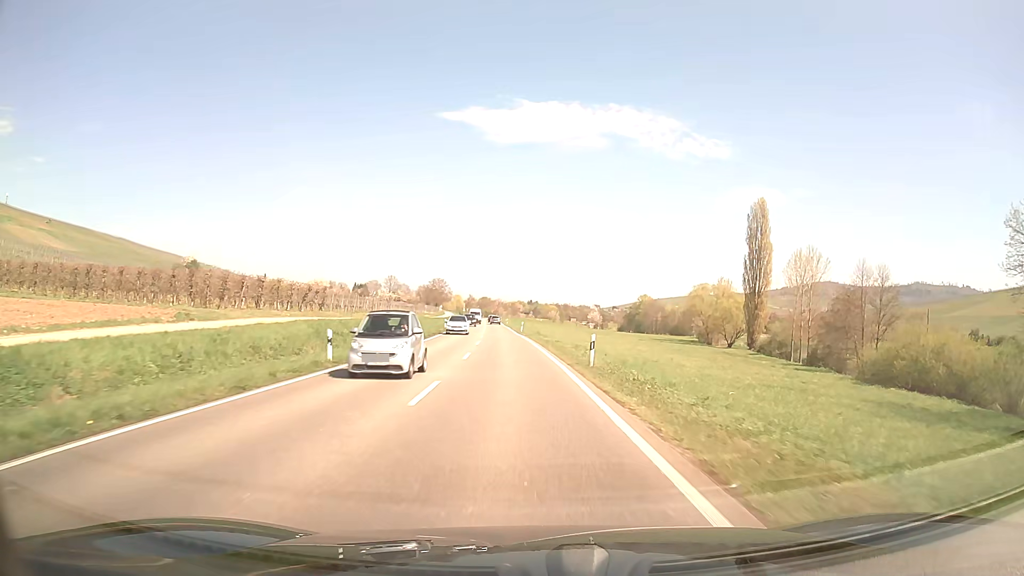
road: primary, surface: asphalt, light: Day
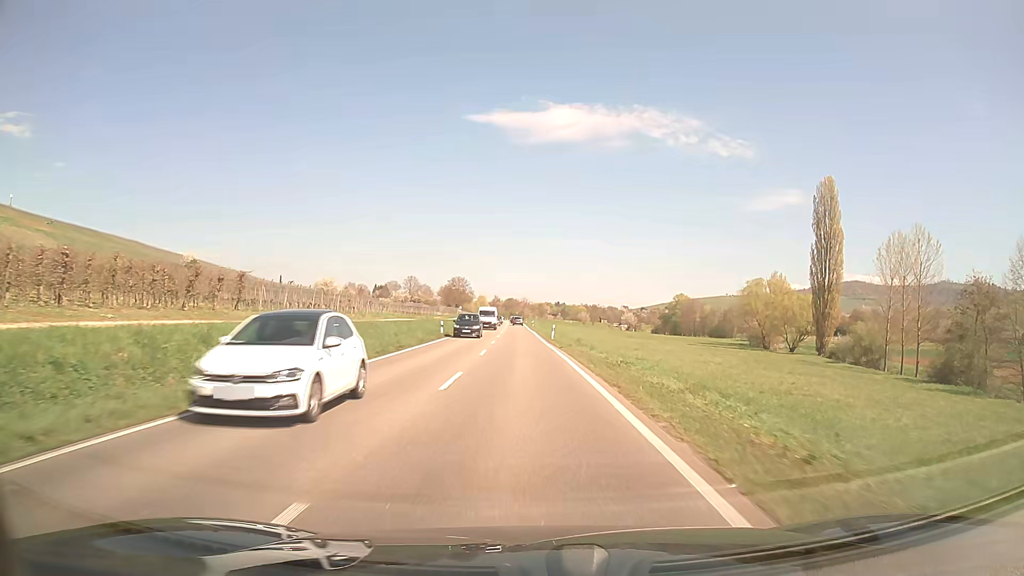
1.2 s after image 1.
(-0.4, +22.0) m; -2°
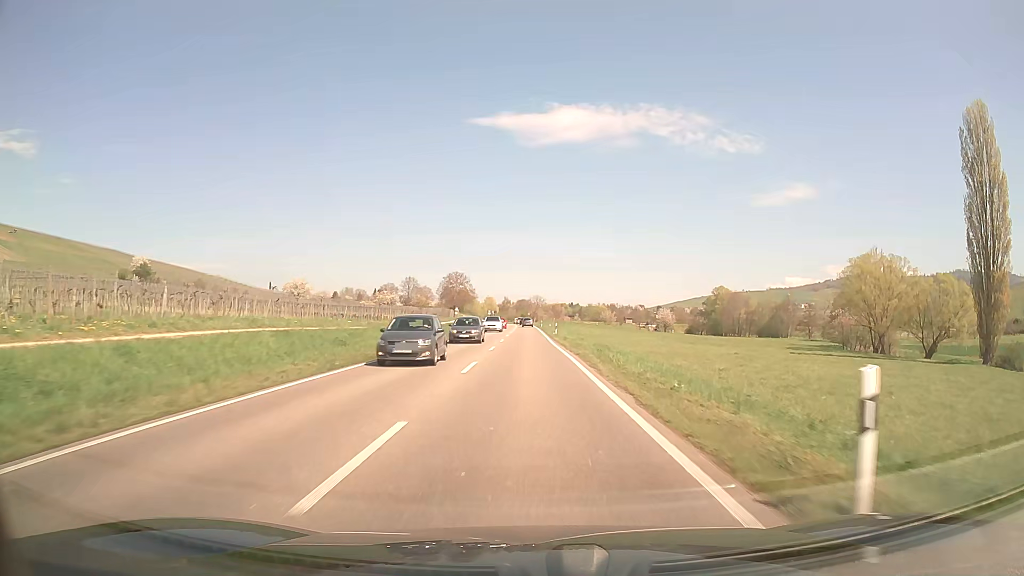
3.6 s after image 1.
(-0.6, +44.3) m; -1°
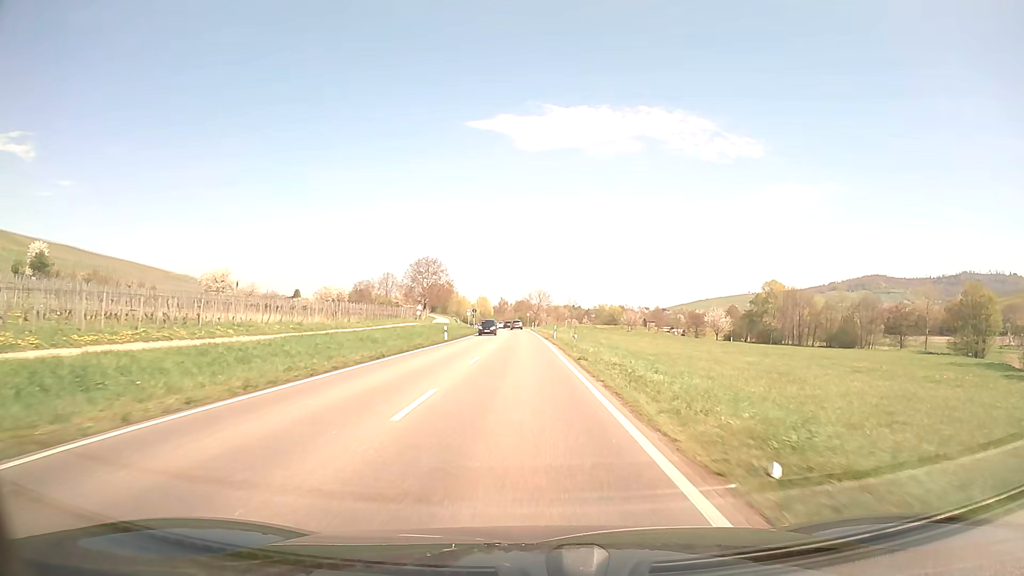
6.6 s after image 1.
(-0.1, +55.7) m; 0°
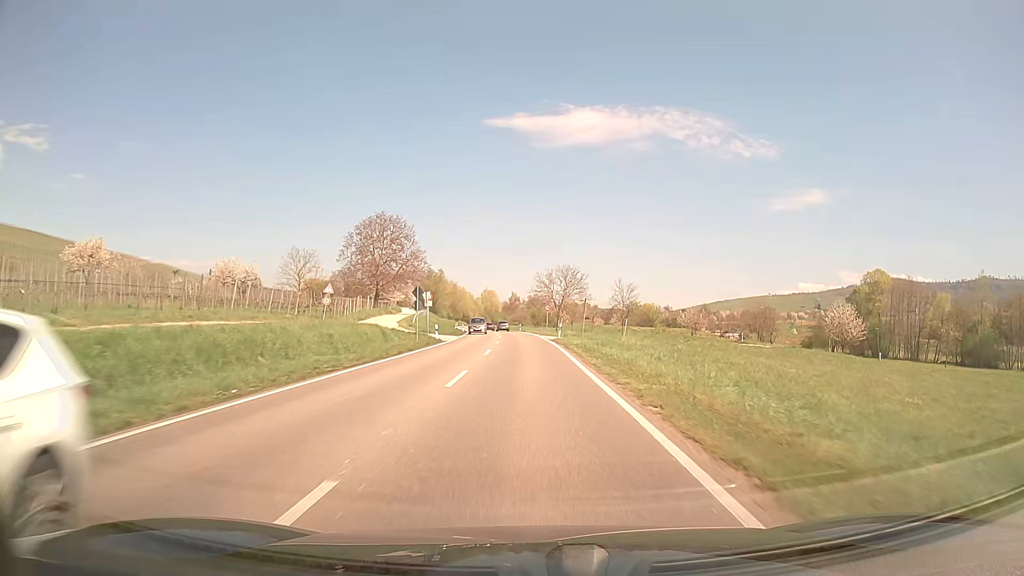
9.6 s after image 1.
(-0.5, +55.8) m; -1°
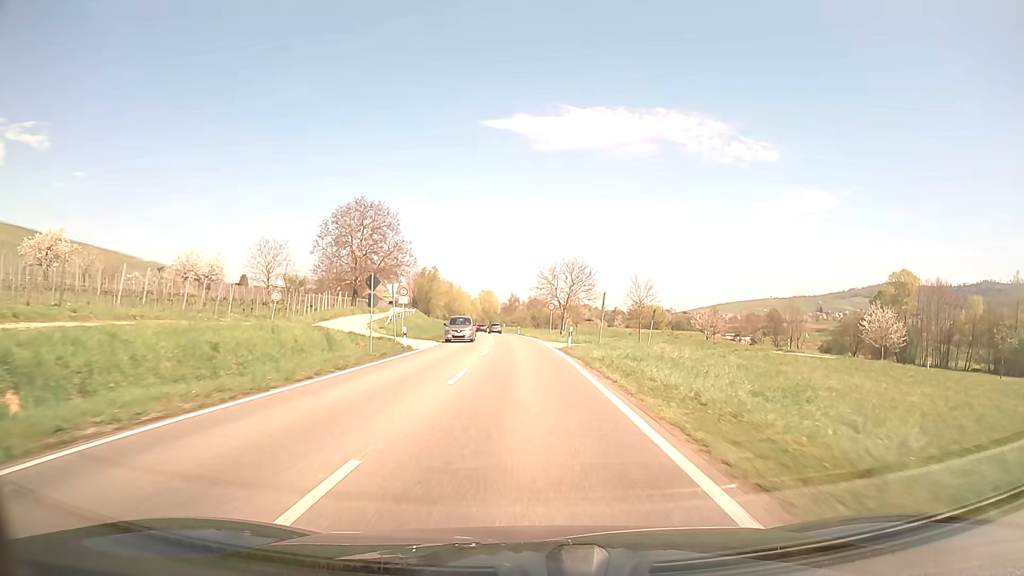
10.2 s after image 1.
(0.0, +11.2) m; 0°
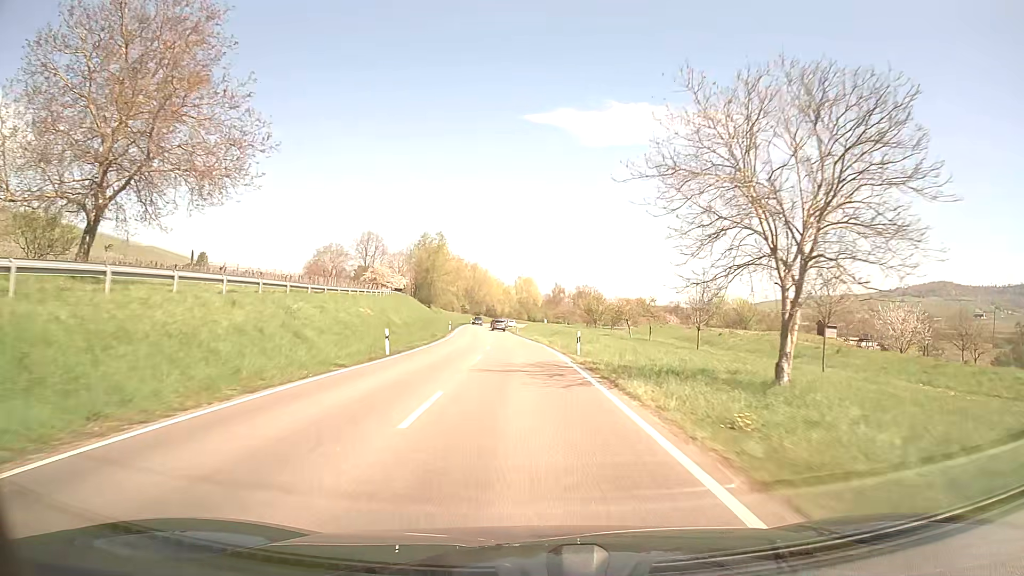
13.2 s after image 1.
(-1.3, +54.3) m; -3°
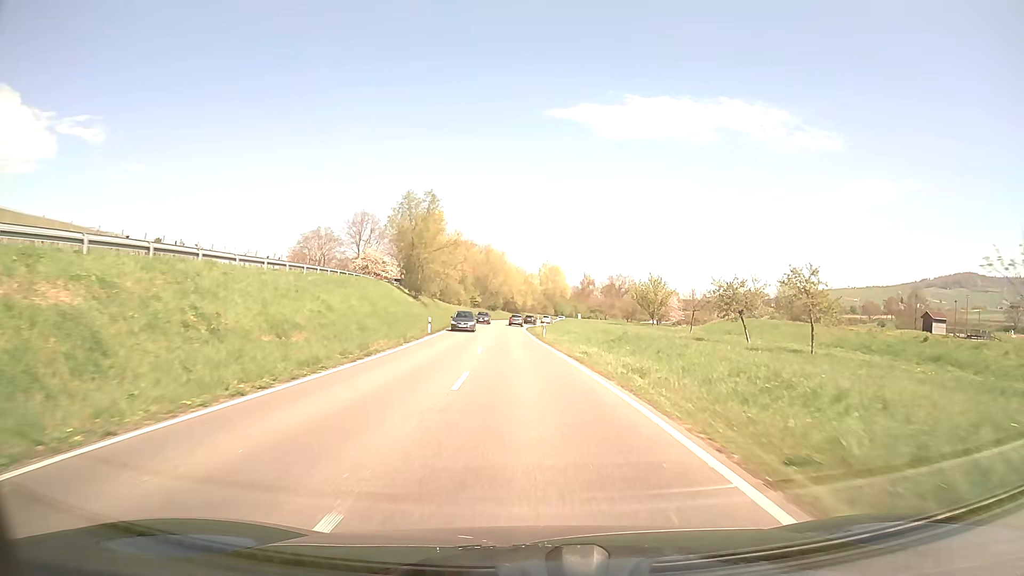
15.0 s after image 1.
(-0.6, +32.0) m; -2°
(0, +10) (0, +20) (0, +30) (-1, +40) (-1, +50) (-2, +60) (-2, +70) (-2, +80) (-2, +90) (-1, +100) m
